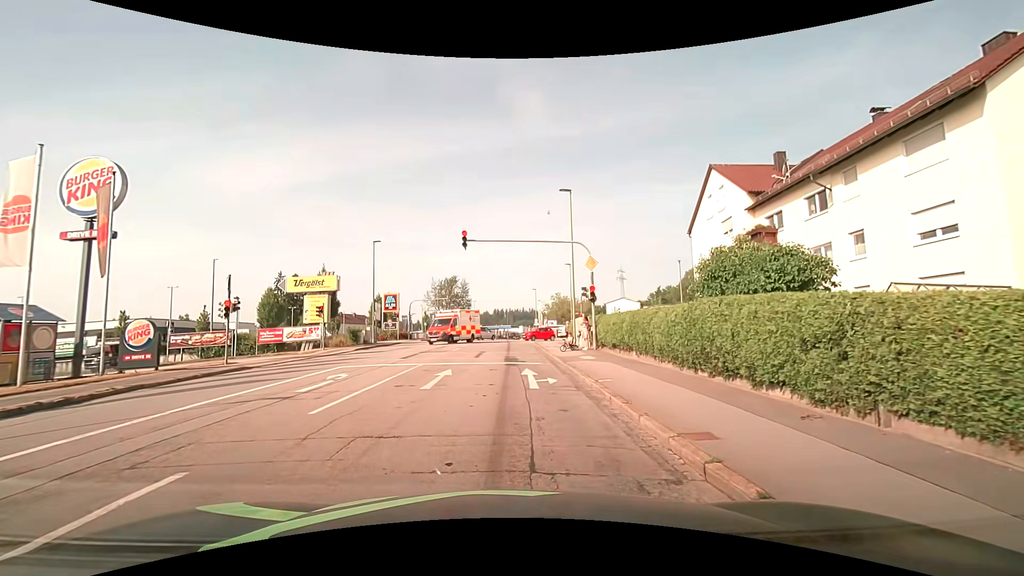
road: tertiary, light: Day
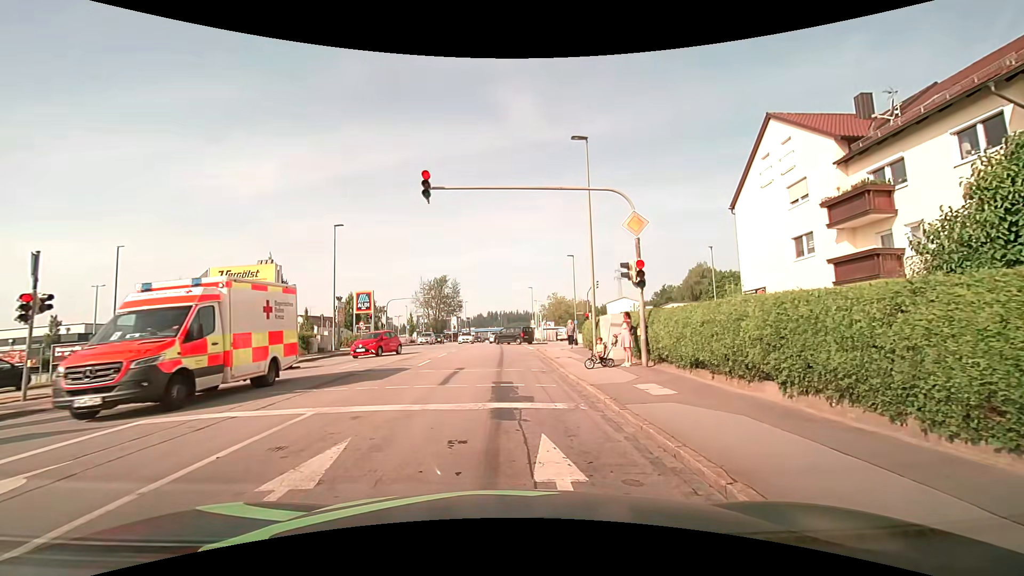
(0.0, +9.4) m; +1°
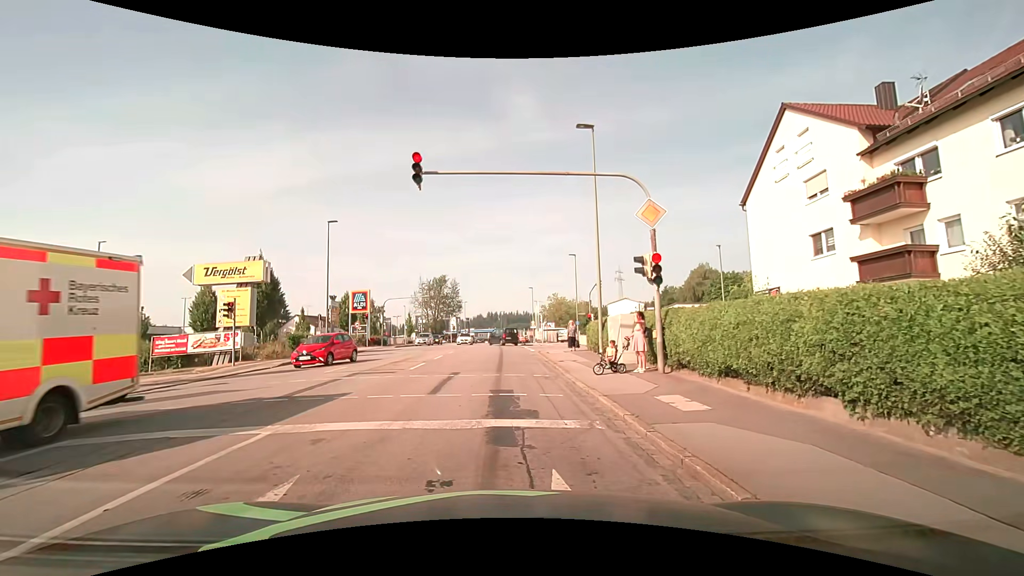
(0.0, +1.5) m; -1°
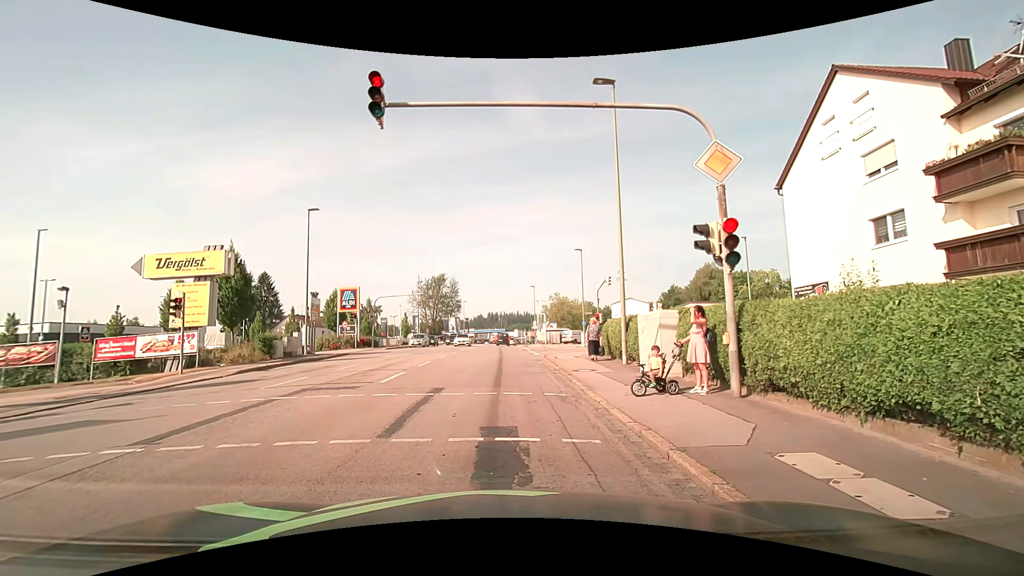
(0.0, +4.0) m; +2°
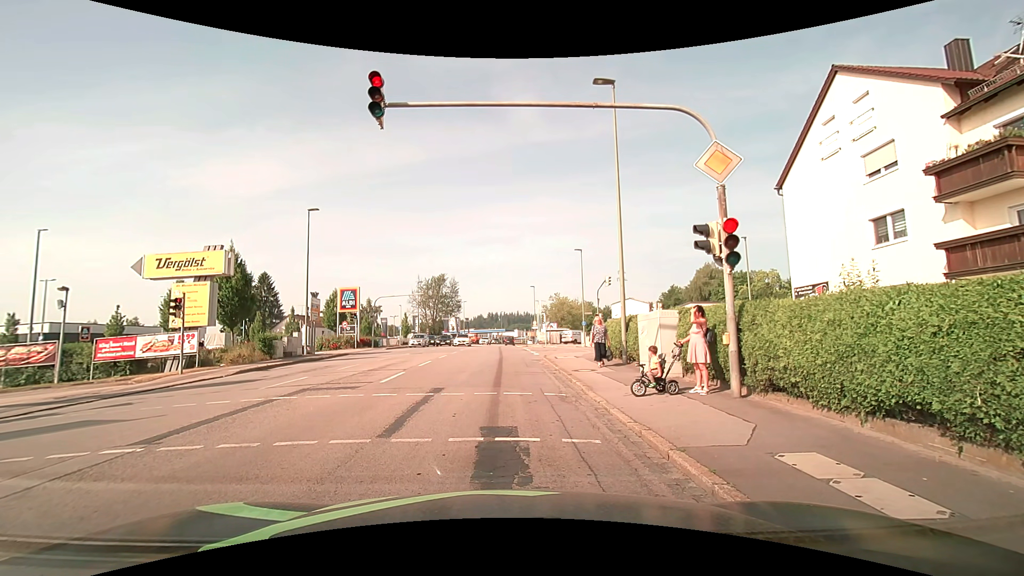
(0.0, +0.1) m; 0°
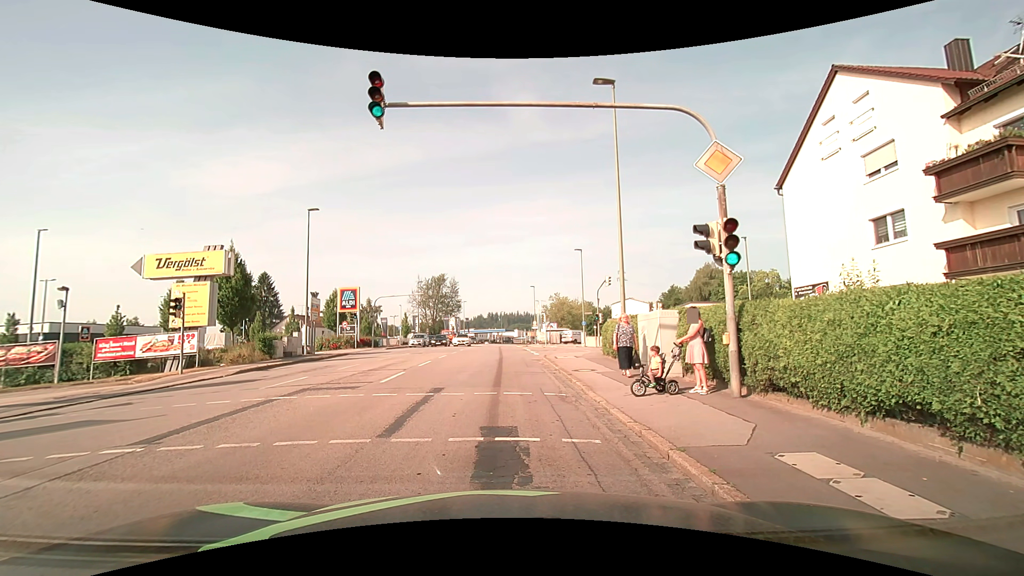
(0.0, 0.0) m; 0°
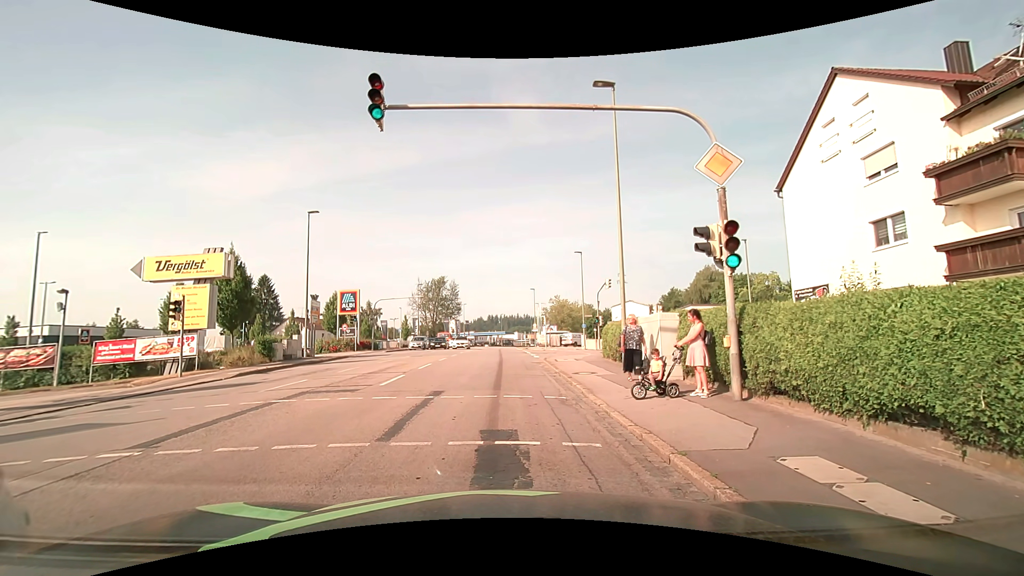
(0.0, 0.0) m; 0°
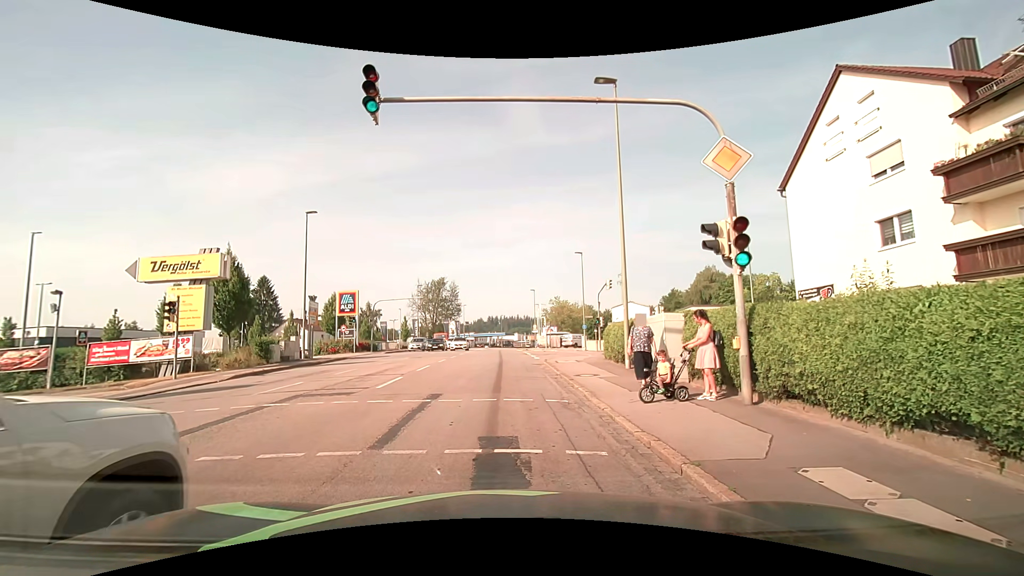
(0.0, +0.4) m; 0°
(0, +10) (0, +20) (-1, +30) (-1, +40) (-2, +50) (-2, +60) (-2, +70) (-2, +80) (-2, +90) (-2, +100) m
